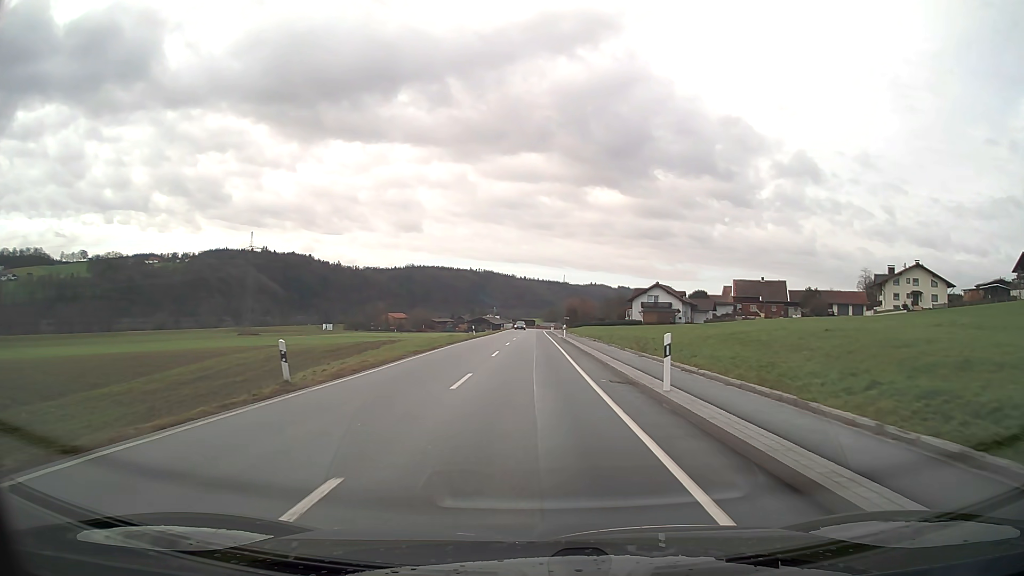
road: secondary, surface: asphalt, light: Day
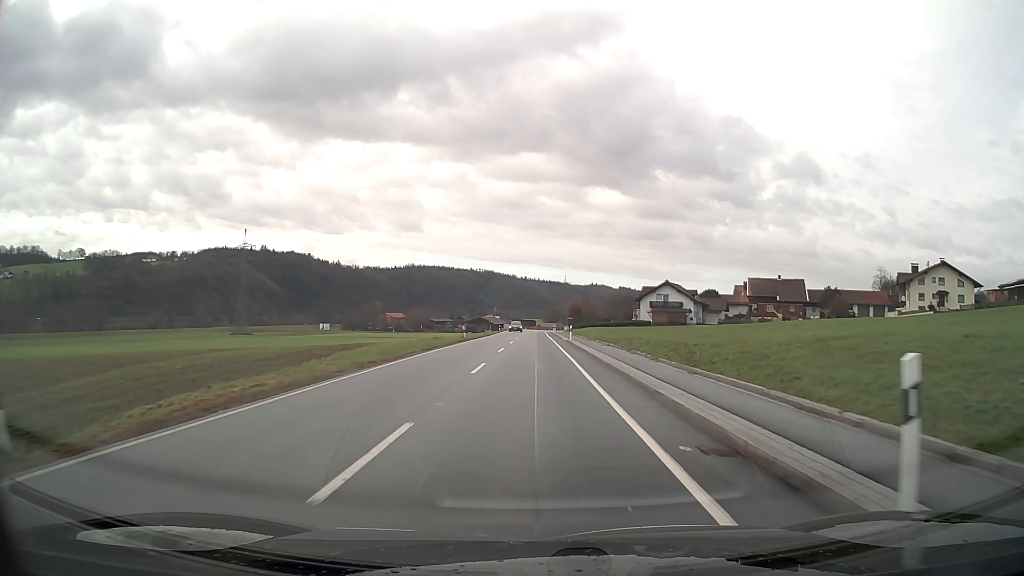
(0.0, +8.8) m; 0°
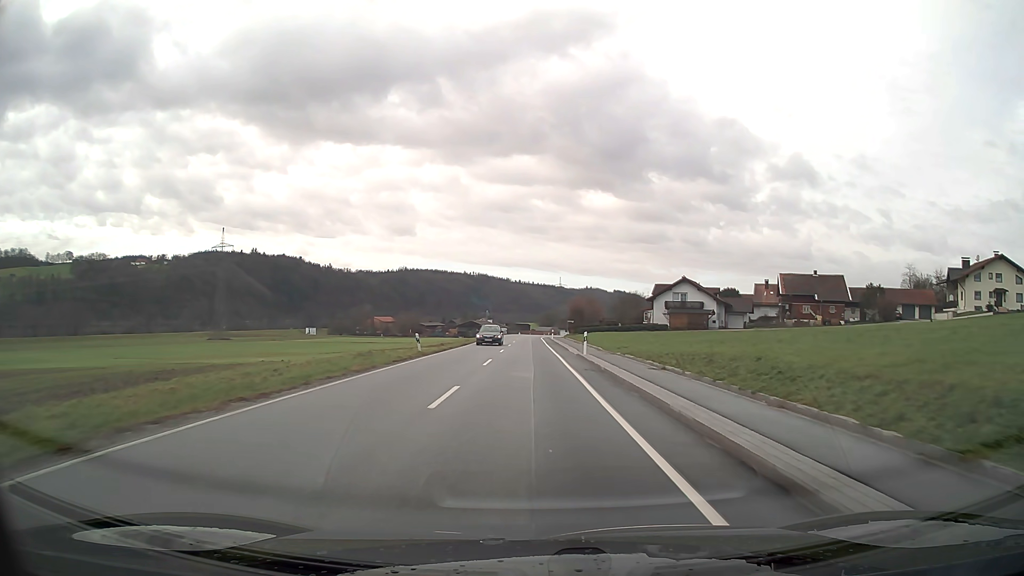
(+0.1, +18.6) m; +1°
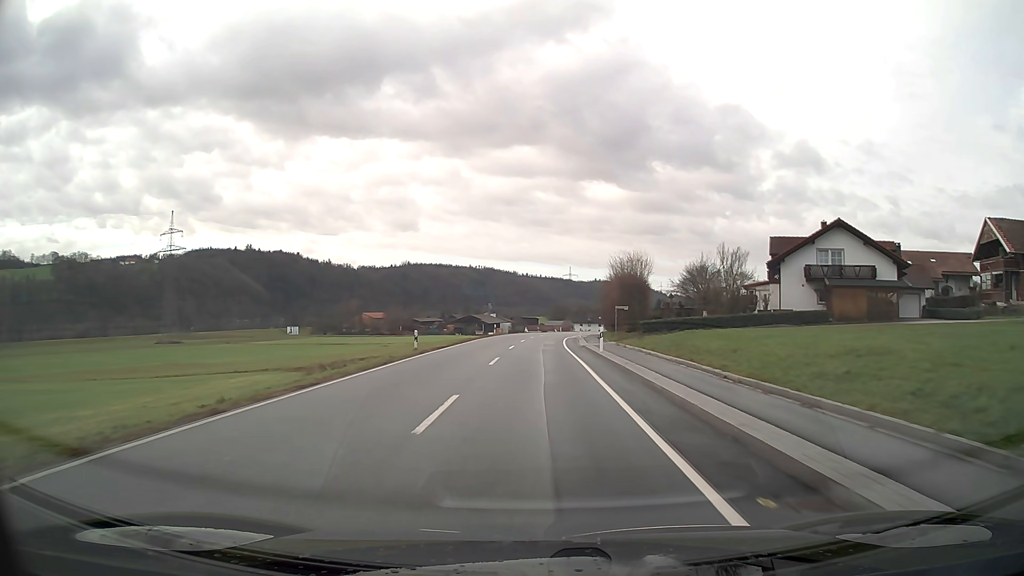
(-0.5, +51.4) m; -1°
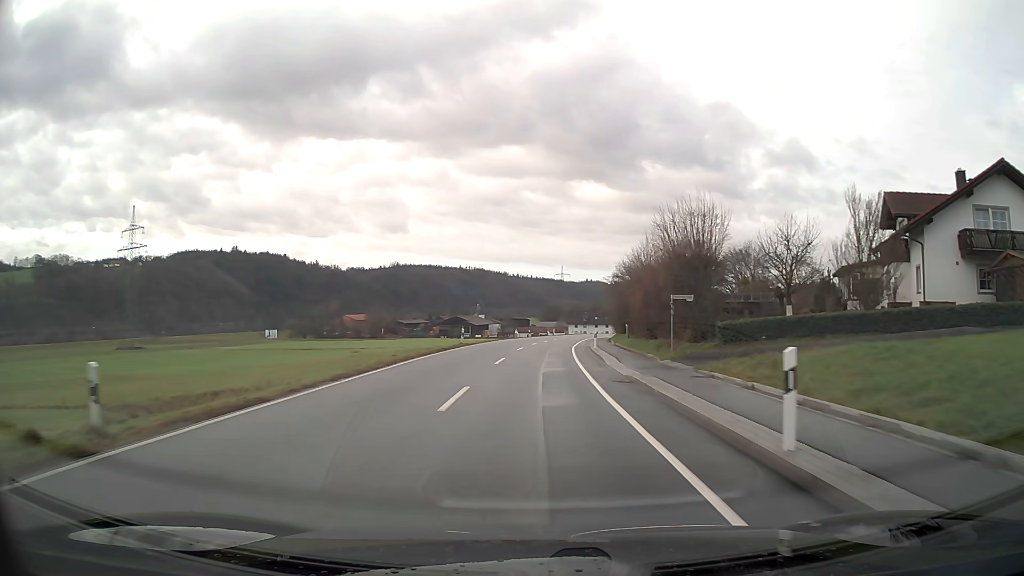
(+0.2, +21.9) m; +1°
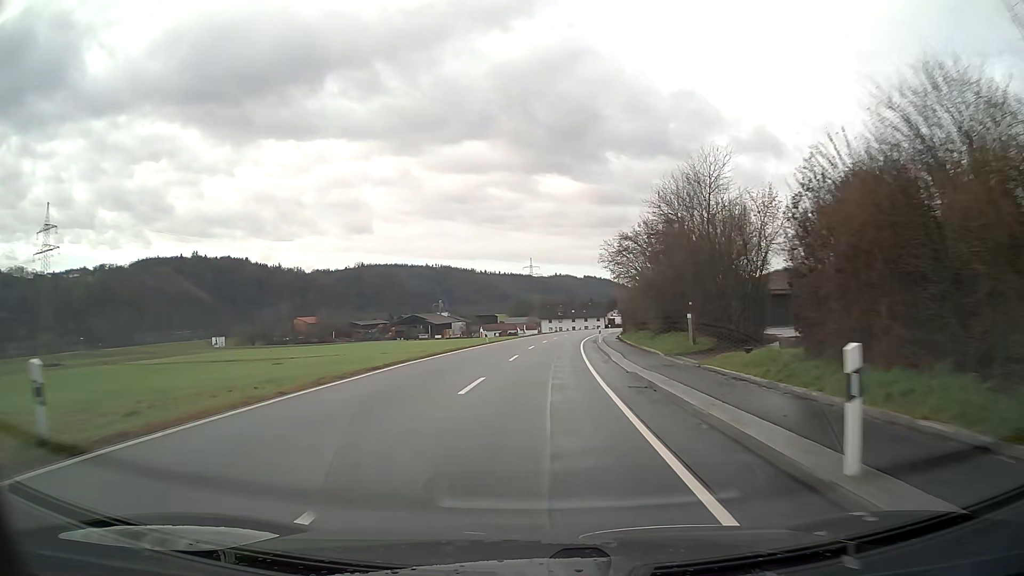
(+0.7, +34.0) m; +3°
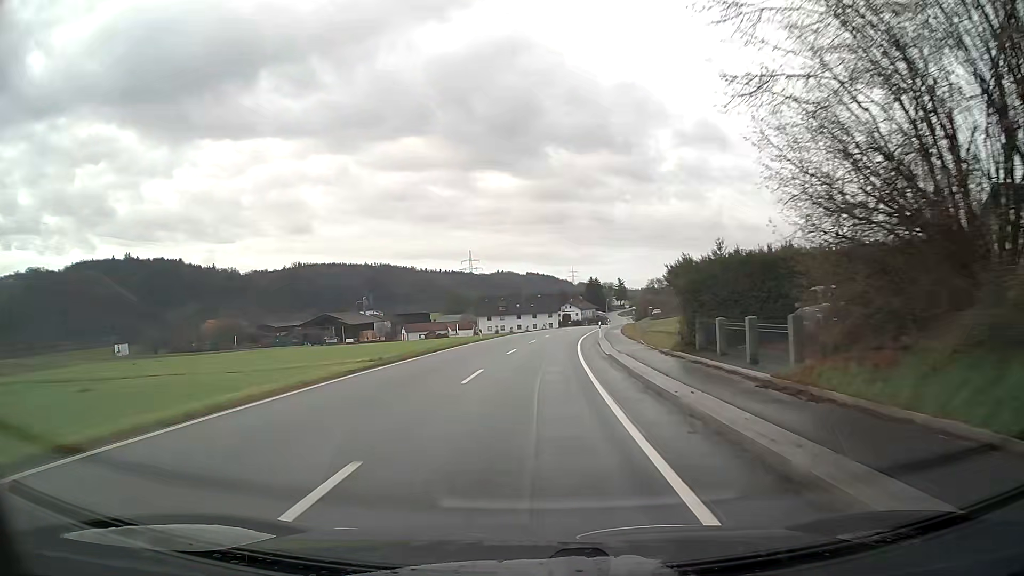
(+2.0, +46.6) m; +5°
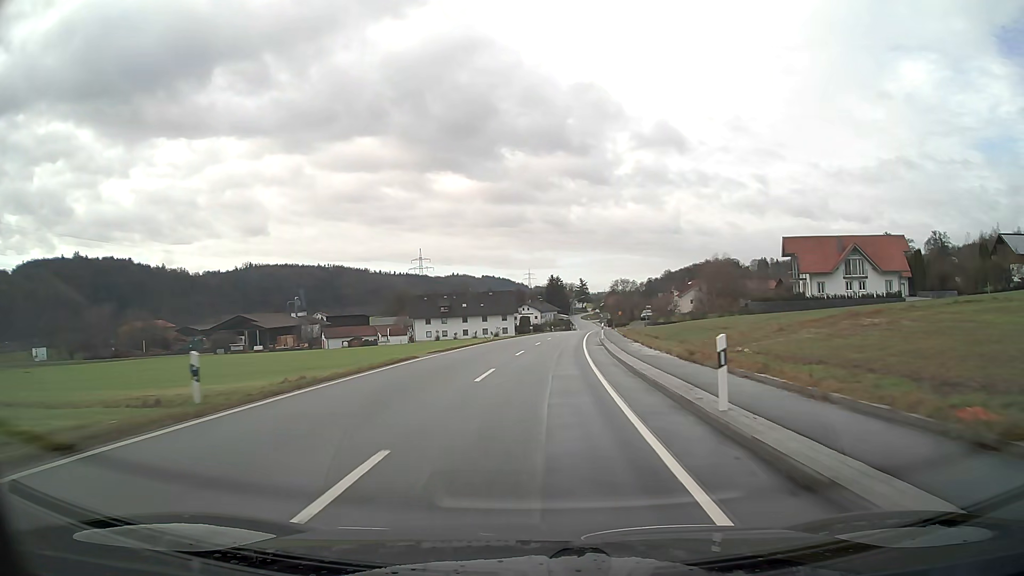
(+1.1, +35.4) m; +4°
